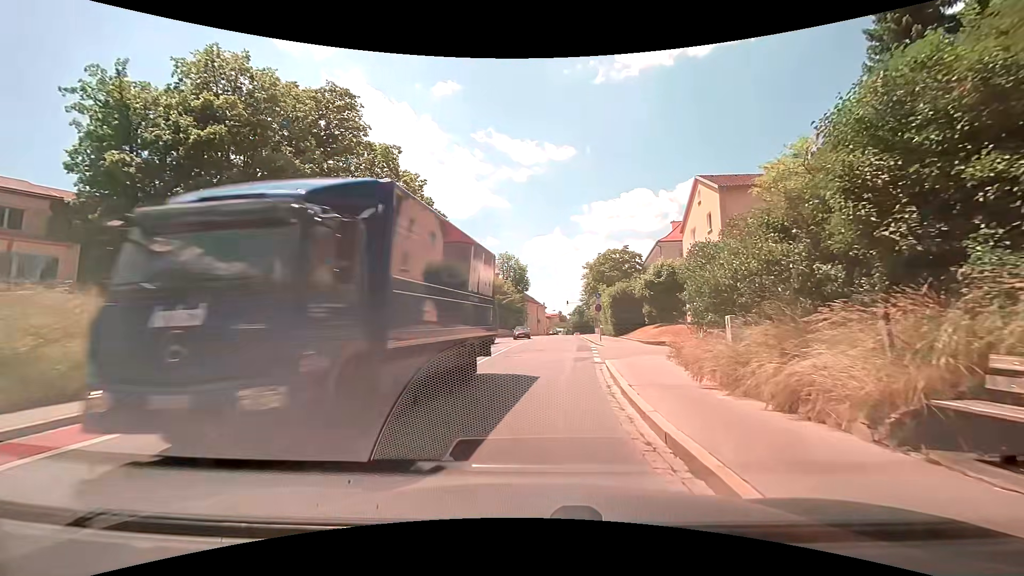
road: secondary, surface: asphalt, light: Day
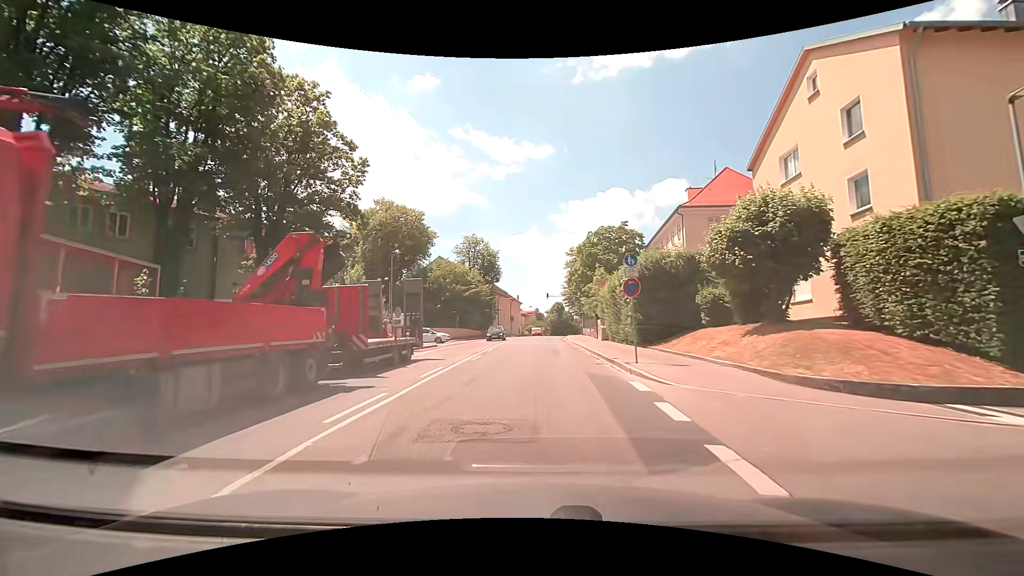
(+0.7, +19.8) m; +2°
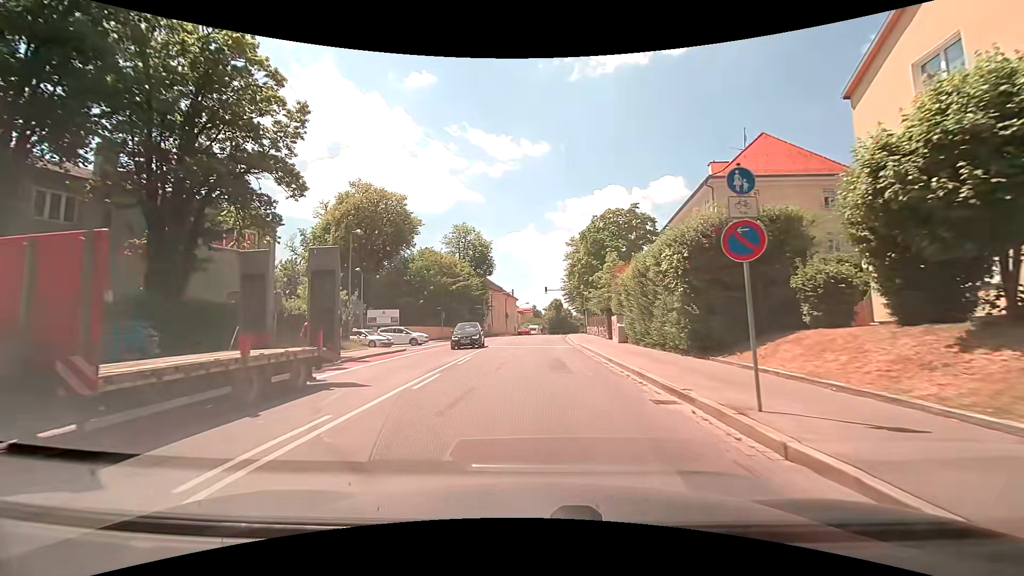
(+0.2, +8.7) m; +2°
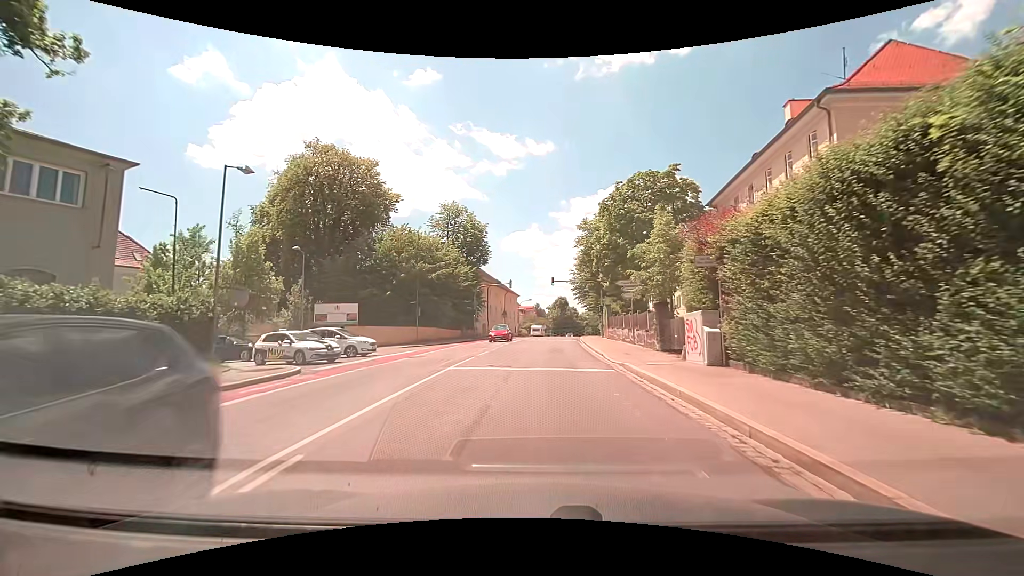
(-0.1, +14.1) m; -1°
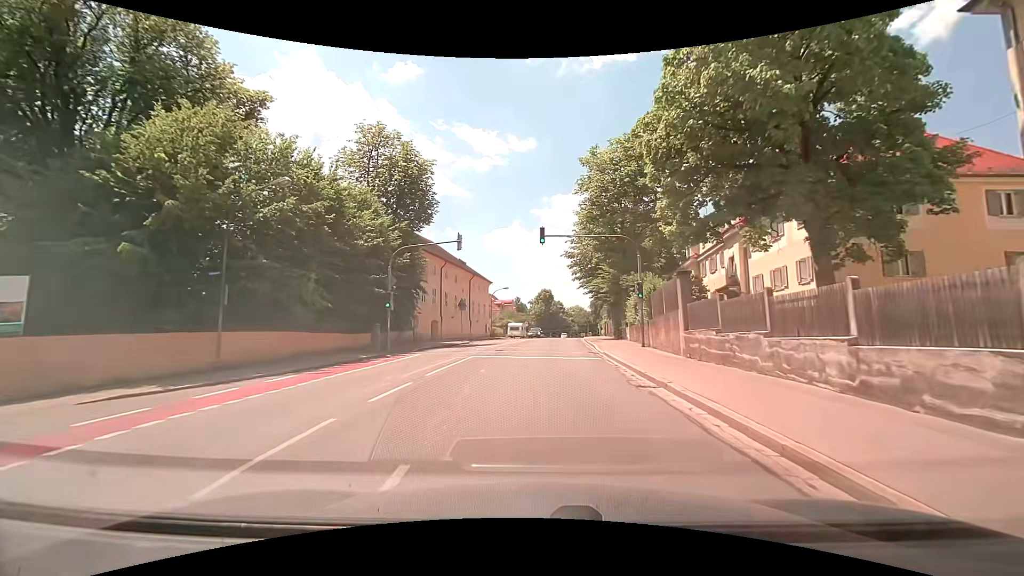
(+0.4, +26.4) m; +1°
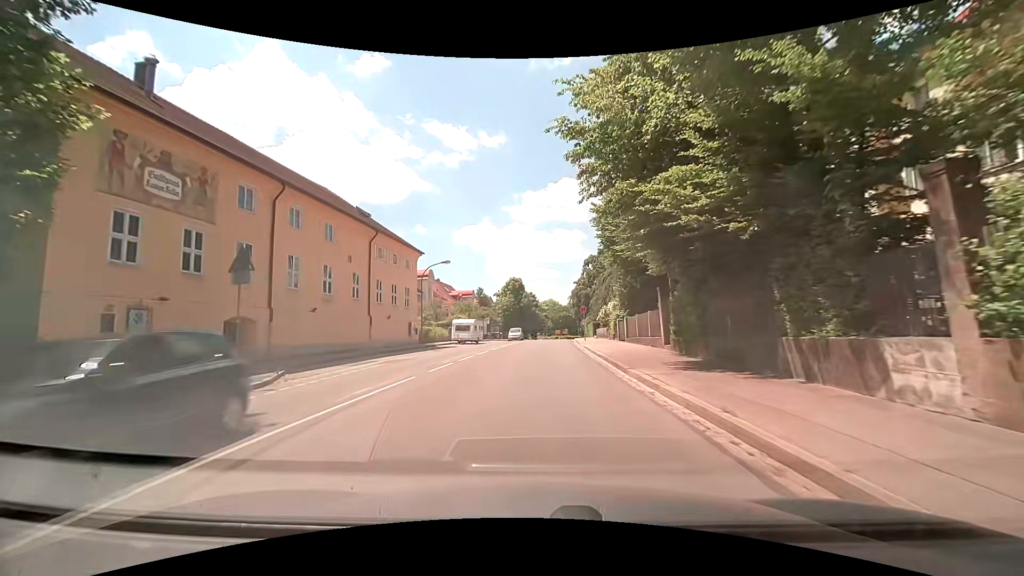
(+1.2, +29.4) m; +4°
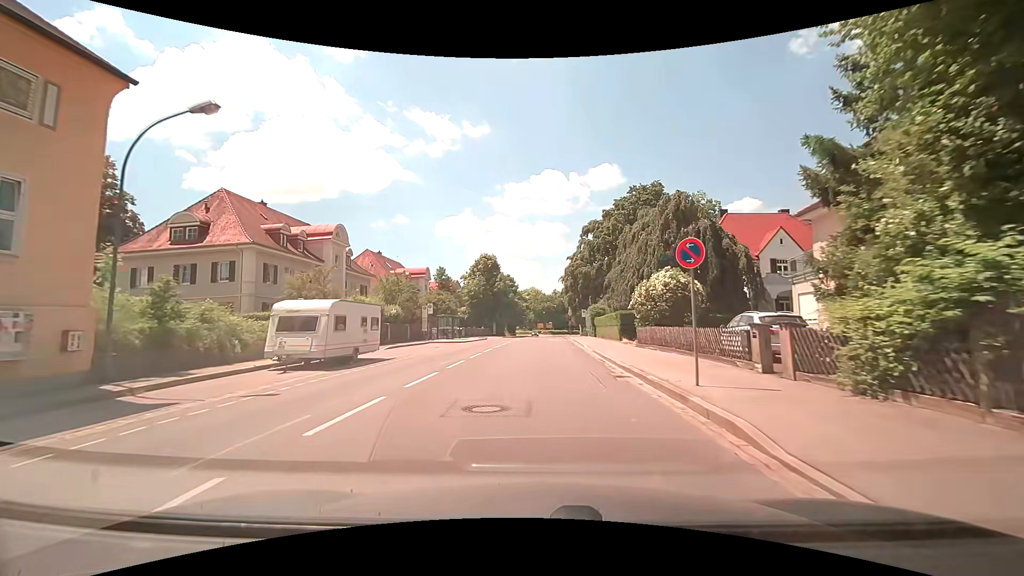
(+0.6, +31.1) m; +2°
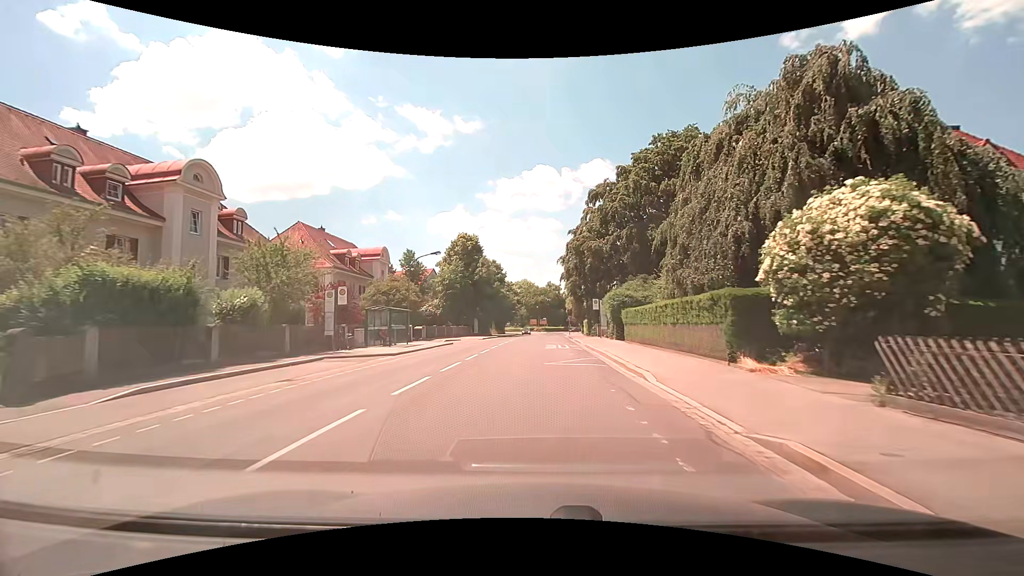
(+0.2, +19.3) m; +1°
(0, +10) (0, +20) (0, +30) (0, +40) (+1, +50) (+1, +60) (+1, +70) (+2, +80) (+2, +90) (+3, +100) m
